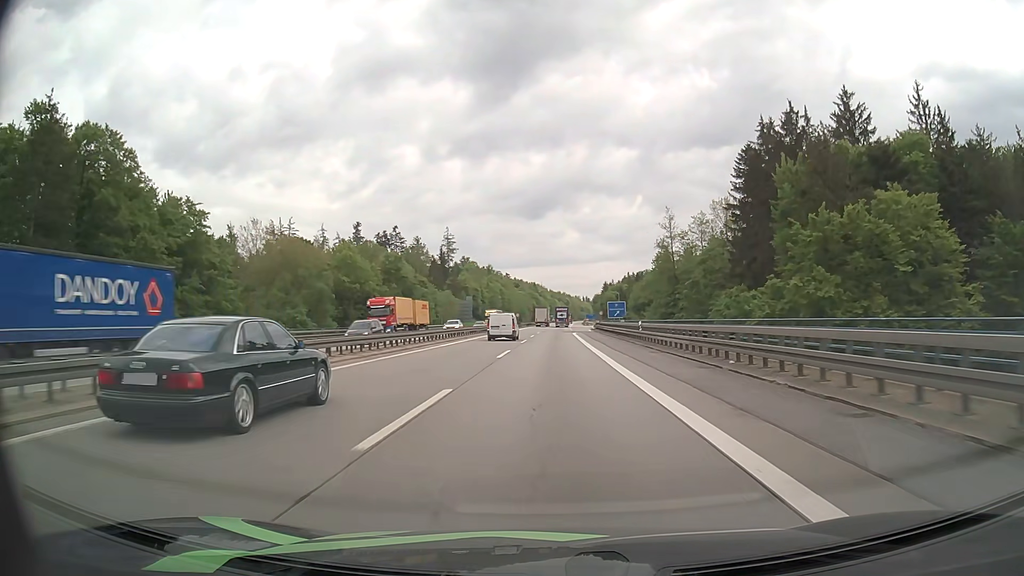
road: motorway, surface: asphalt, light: Day
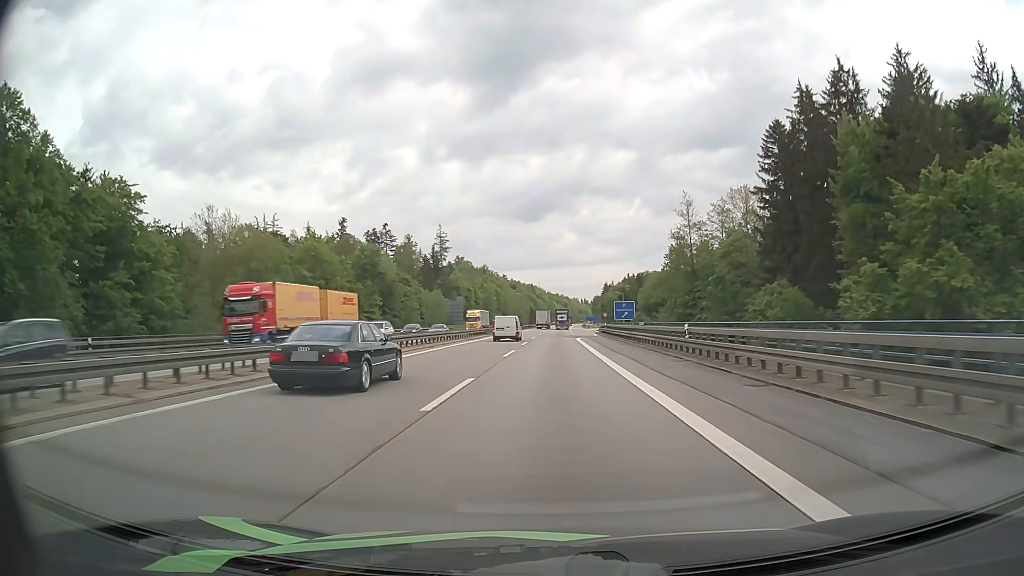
(0.0, +14.4) m; 0°
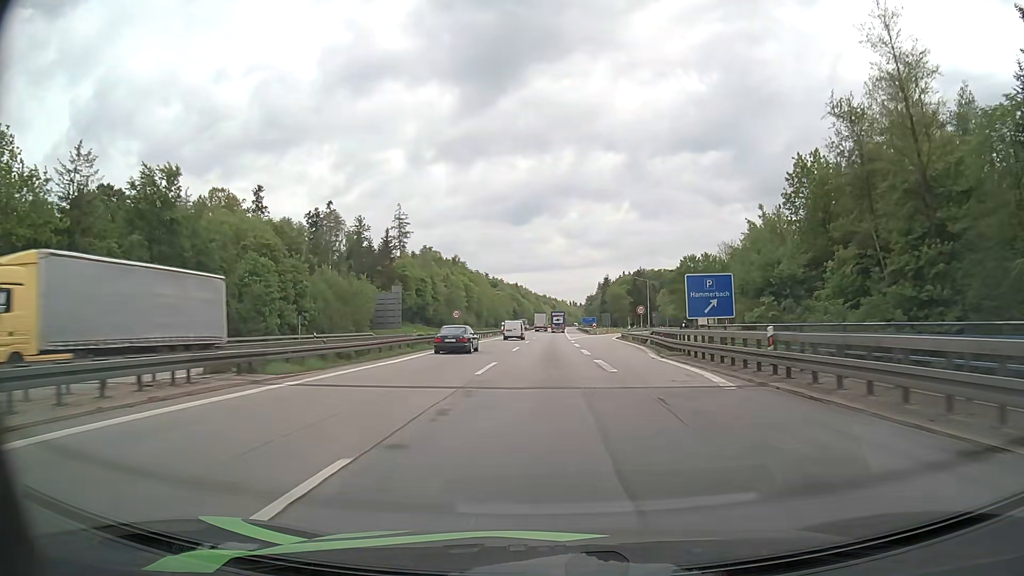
(+0.6, +57.6) m; +1°
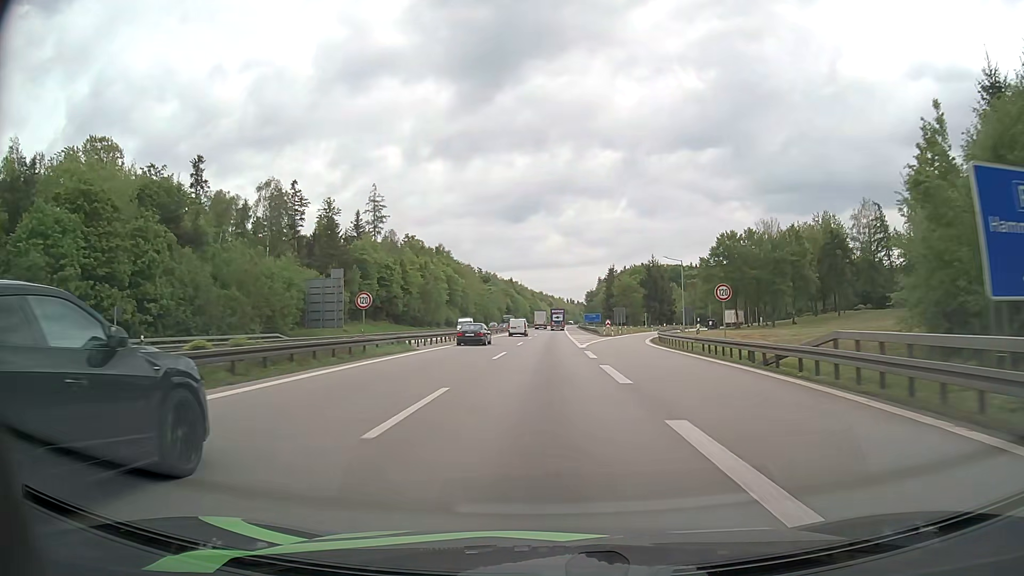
(+0.1, +29.3) m; 0°
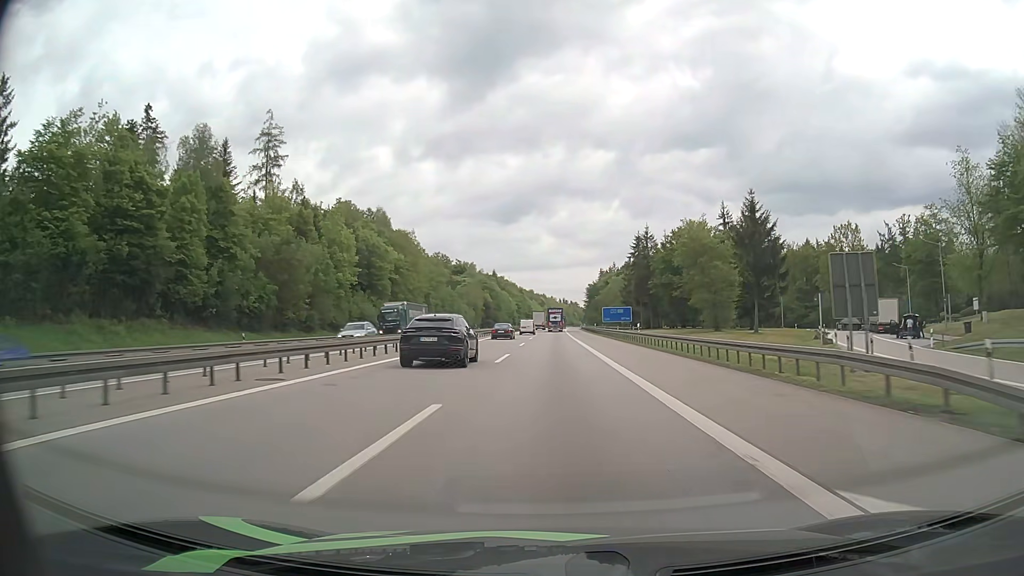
(+0.1, +75.2) m; +1°
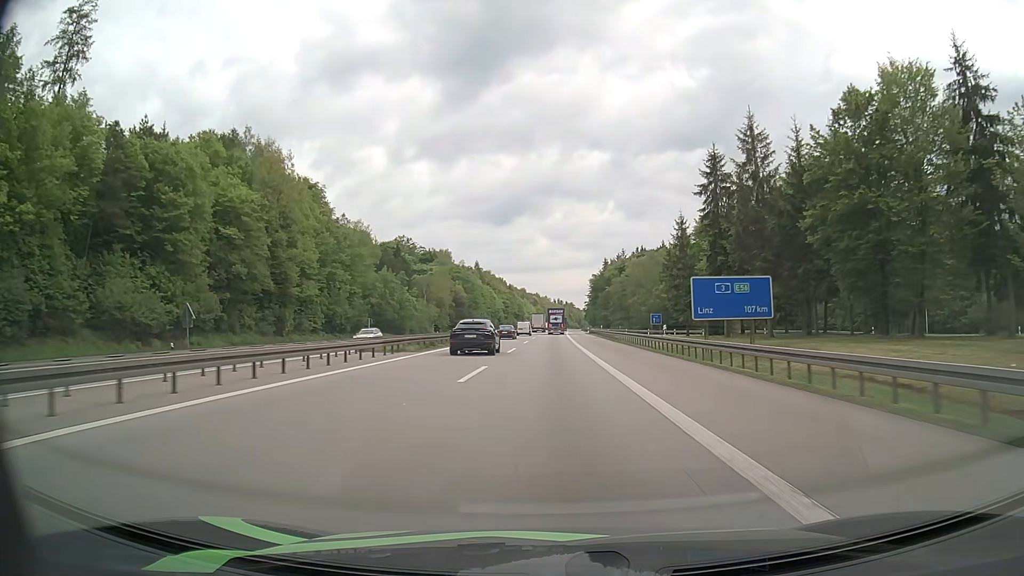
(+0.4, +61.8) m; +1°
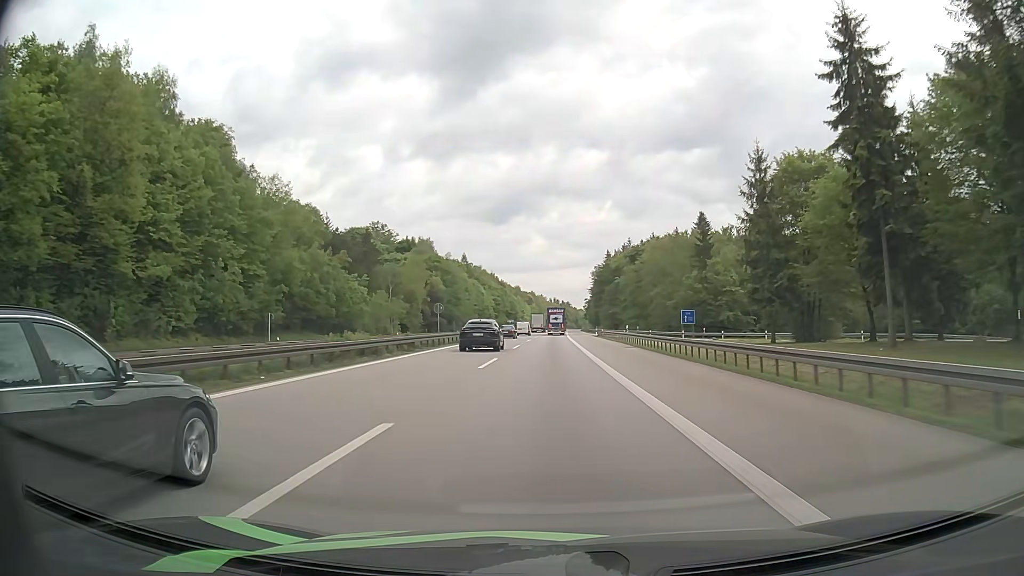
(+0.1, +31.3) m; 0°
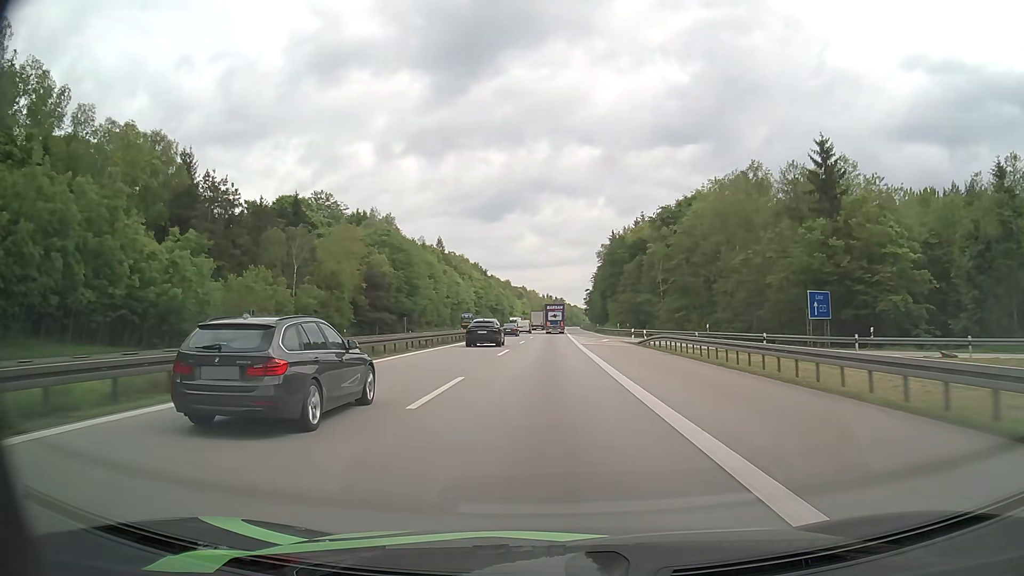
(+0.2, +46.7) m; +1°
(0, +10) (0, +20) (0, +30) (0, +40) (0, +50) (0, +60) (+1, +70) (+1, +80) (+1, +90) (+1, +100) m
